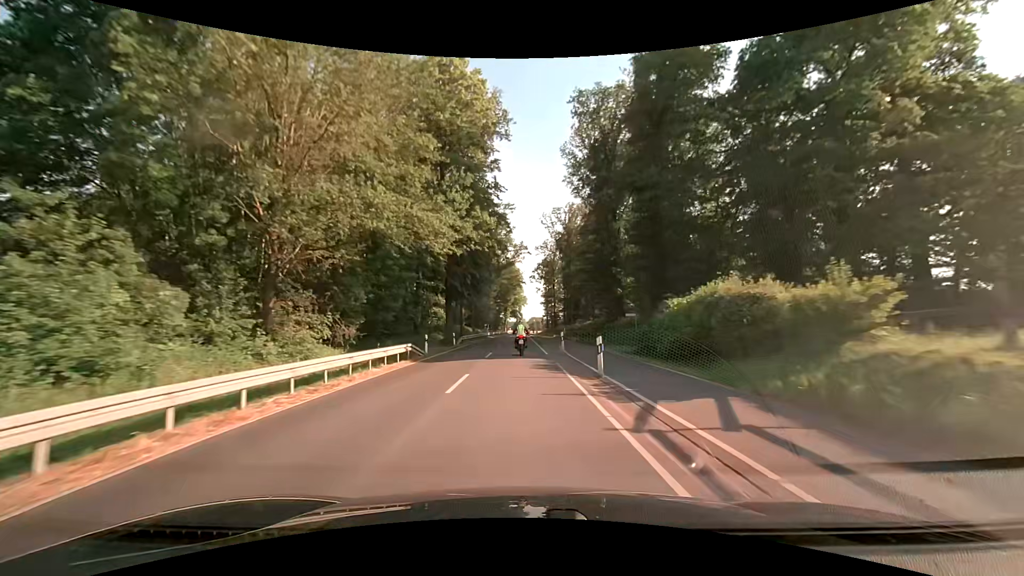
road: tertiary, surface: asphalt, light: Day
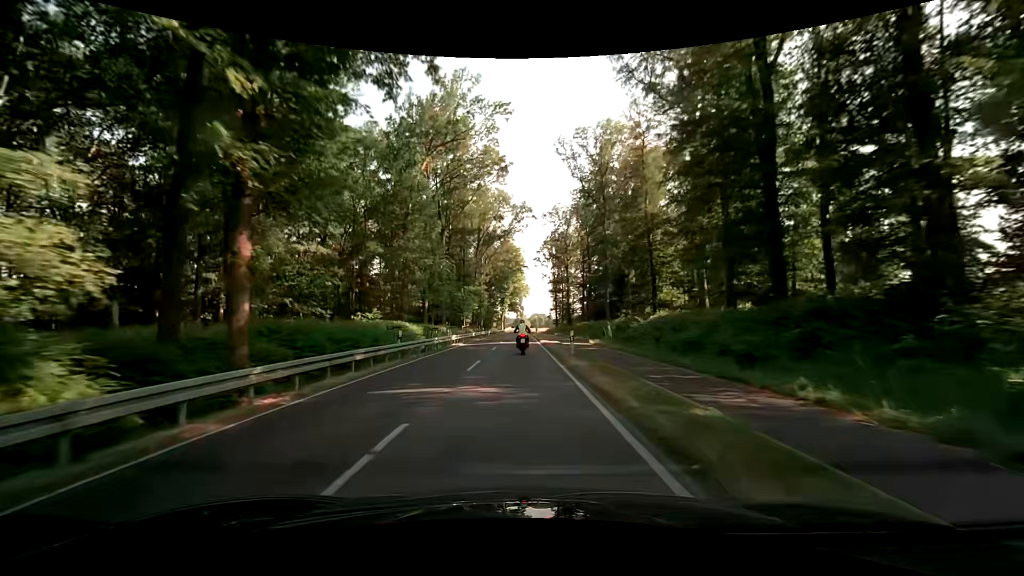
(-0.2, +43.3) m; 0°
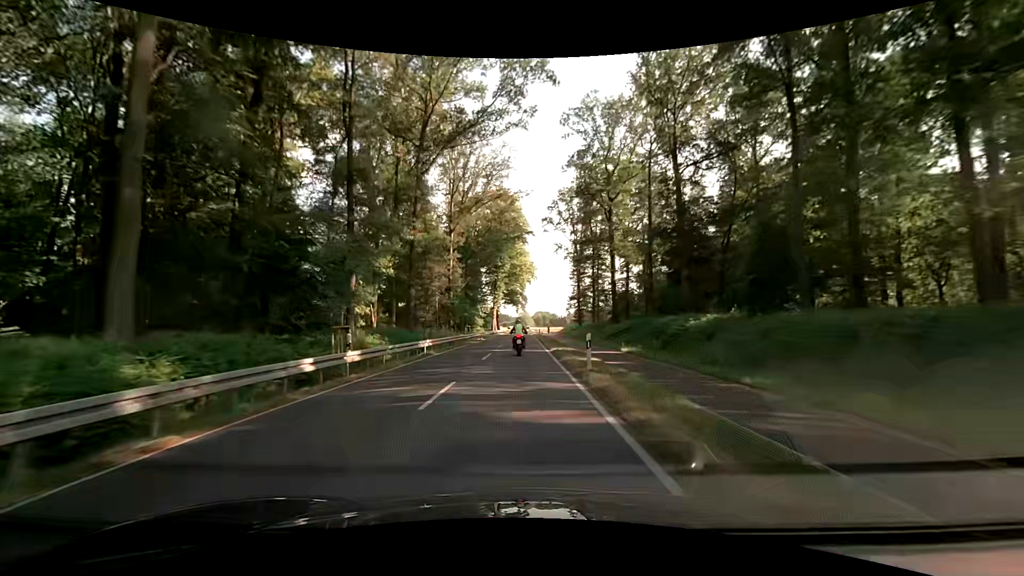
(-0.5, +54.8) m; 0°
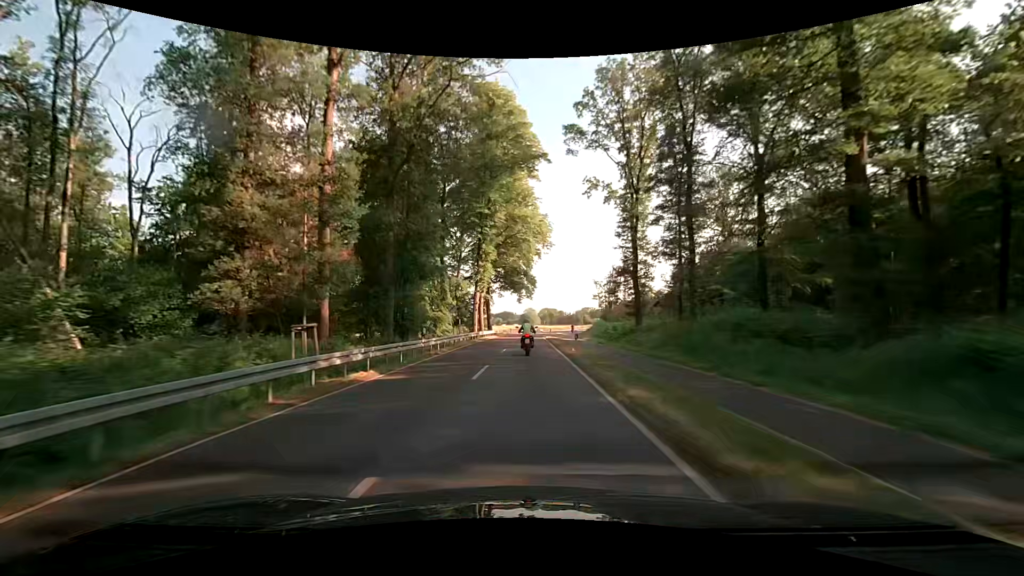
(-0.5, +43.5) m; -2°
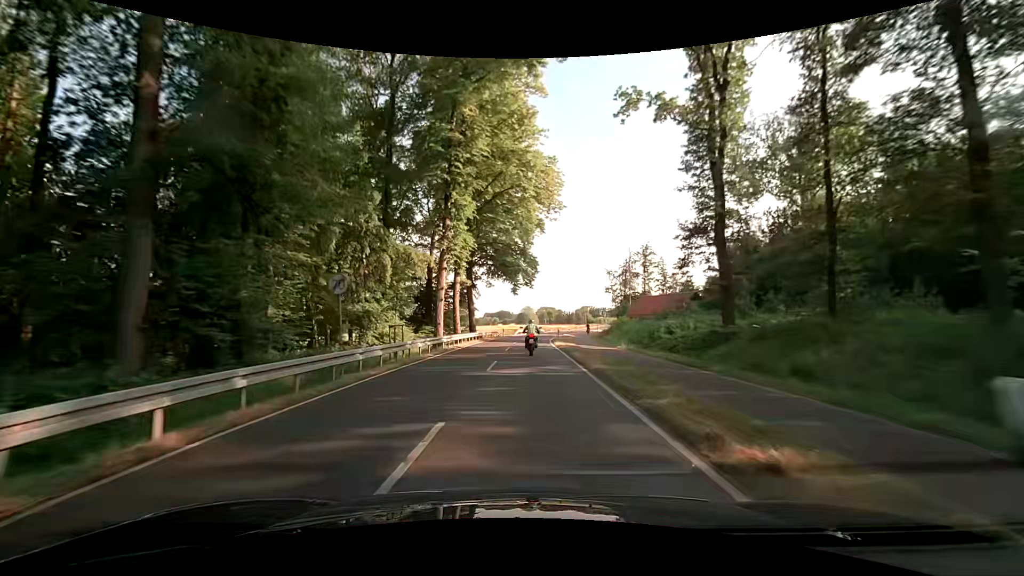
(+0.2, +21.5) m; +1°
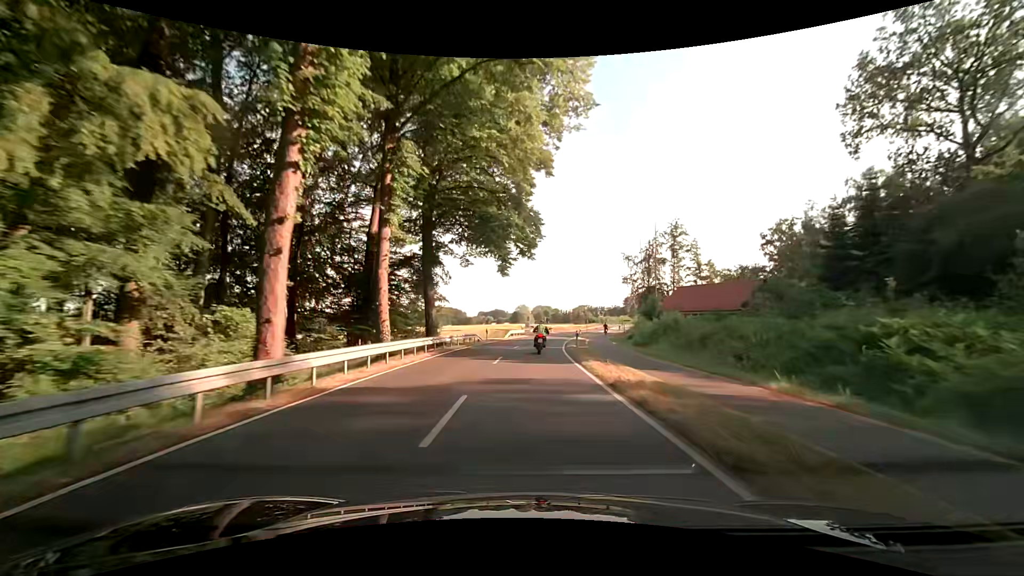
(+0.1, +21.4) m; 0°
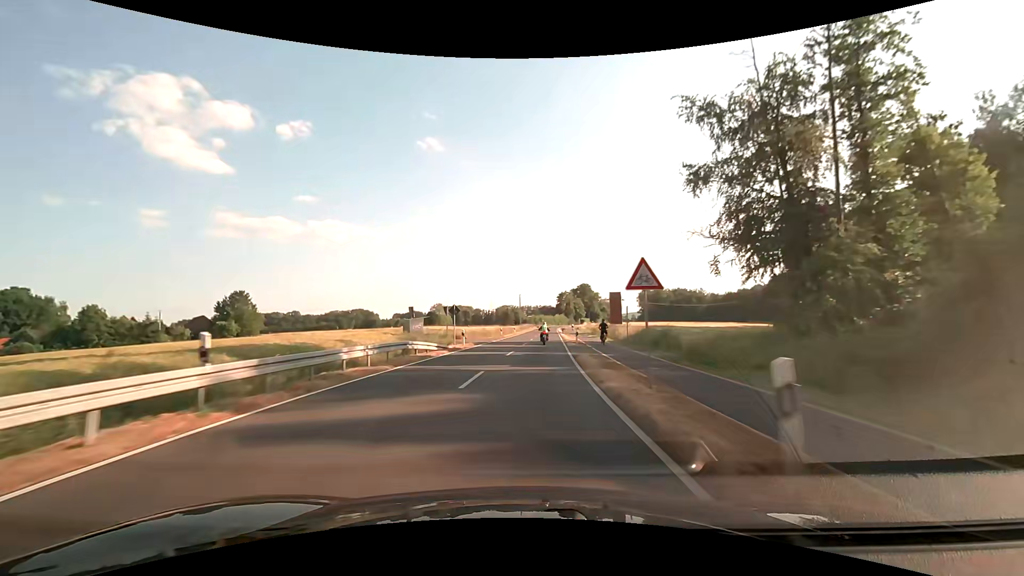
(+4.0, +54.8) m; +9°
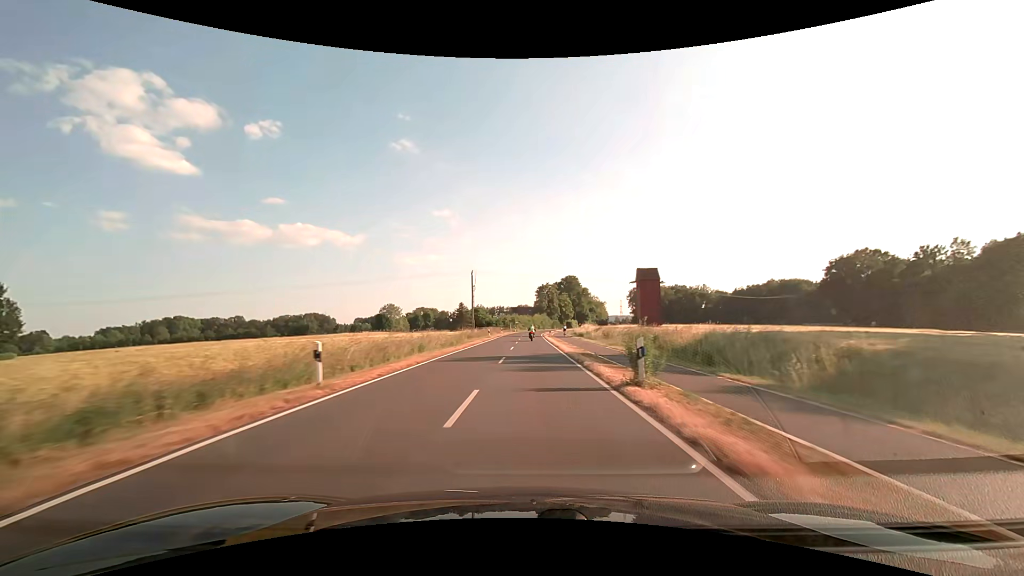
(+3.2, +64.4) m; +3°
(0, +10) (0, +20) (0, +30) (0, +40) (0, +50) (0, +60) (+1, +70) (+1, +80) (+2, +90) (+3, +100) m
